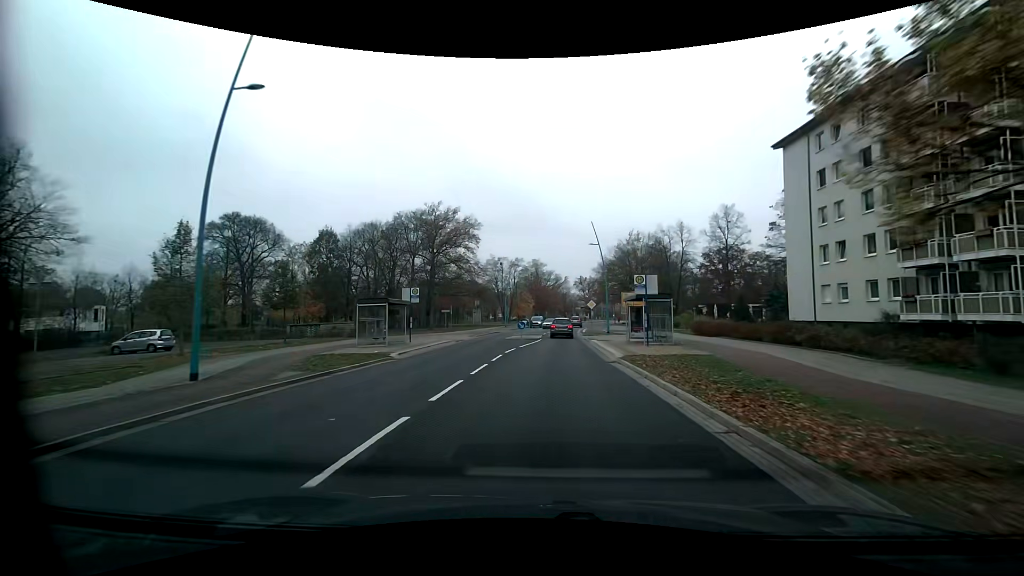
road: tertiary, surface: asphalt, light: Day
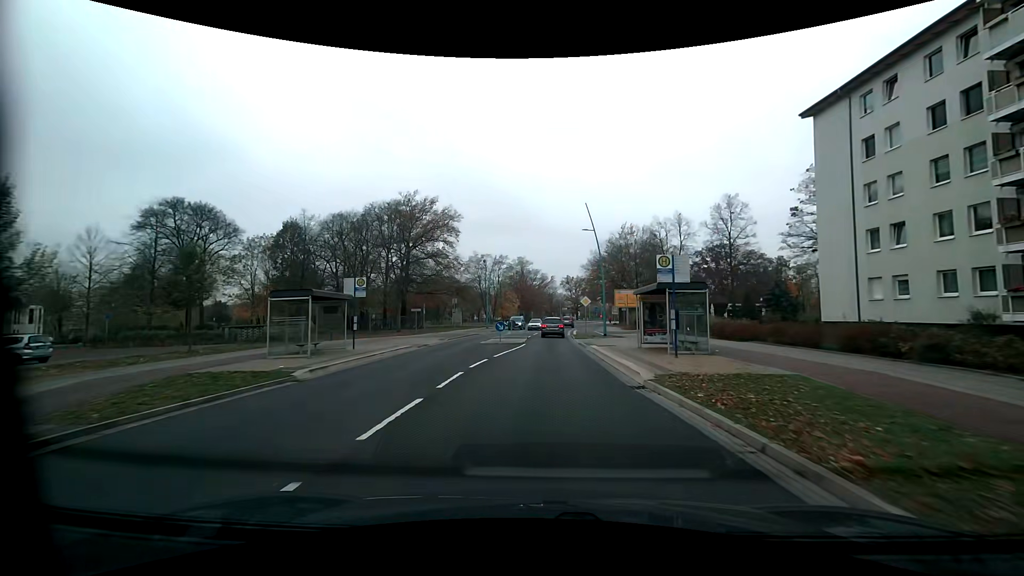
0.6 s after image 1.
(+0.1, +7.4) m; +2°
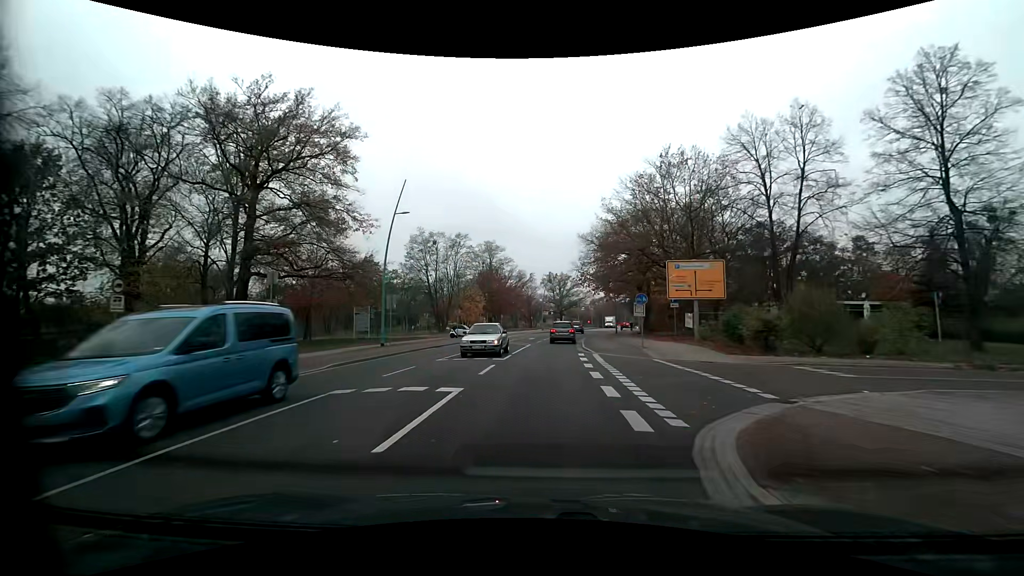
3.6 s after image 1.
(+0.9, +39.2) m; +2°
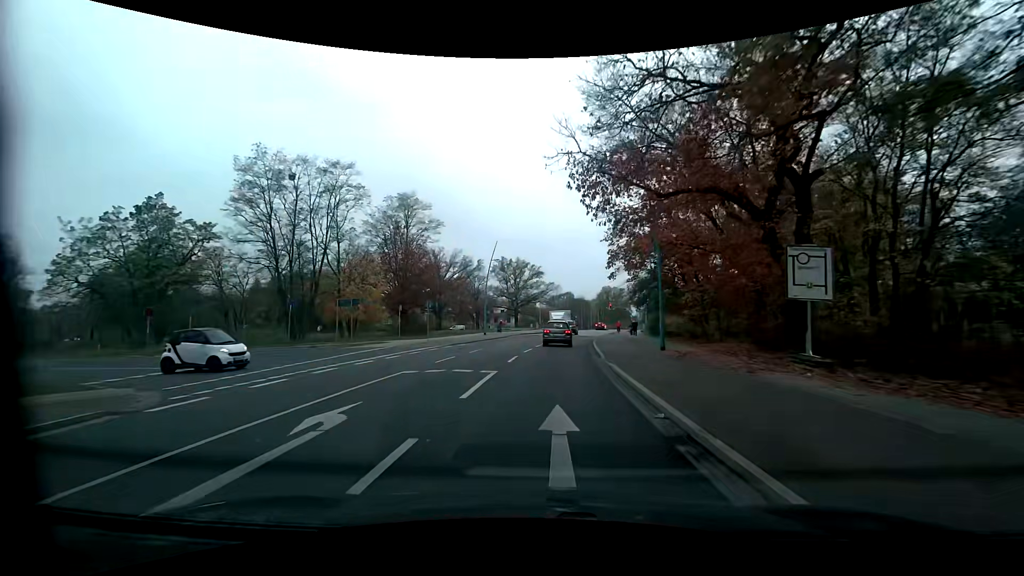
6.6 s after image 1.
(+1.6, +39.4) m; +5°
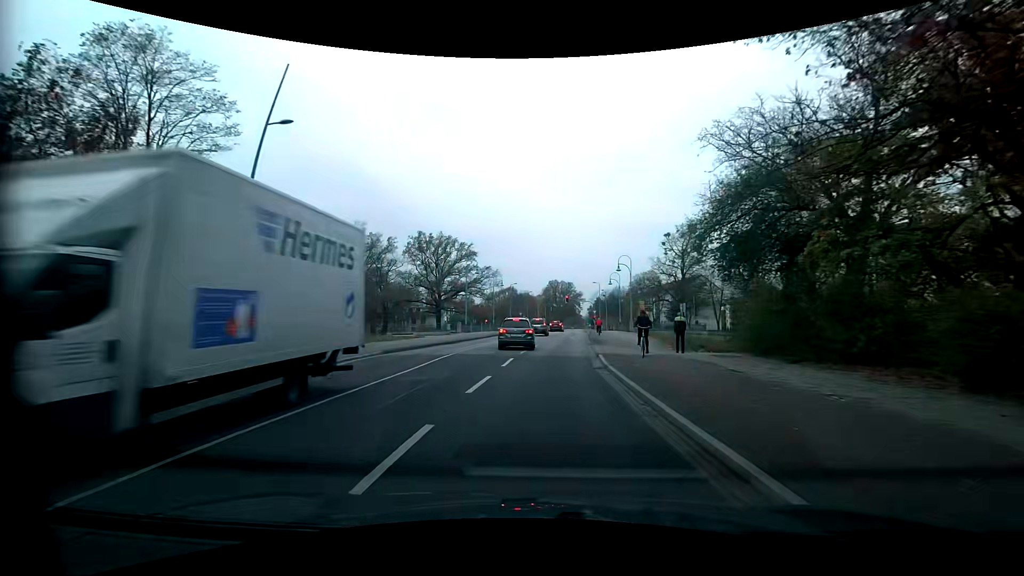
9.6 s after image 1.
(+2.0, +37.0) m; +7°
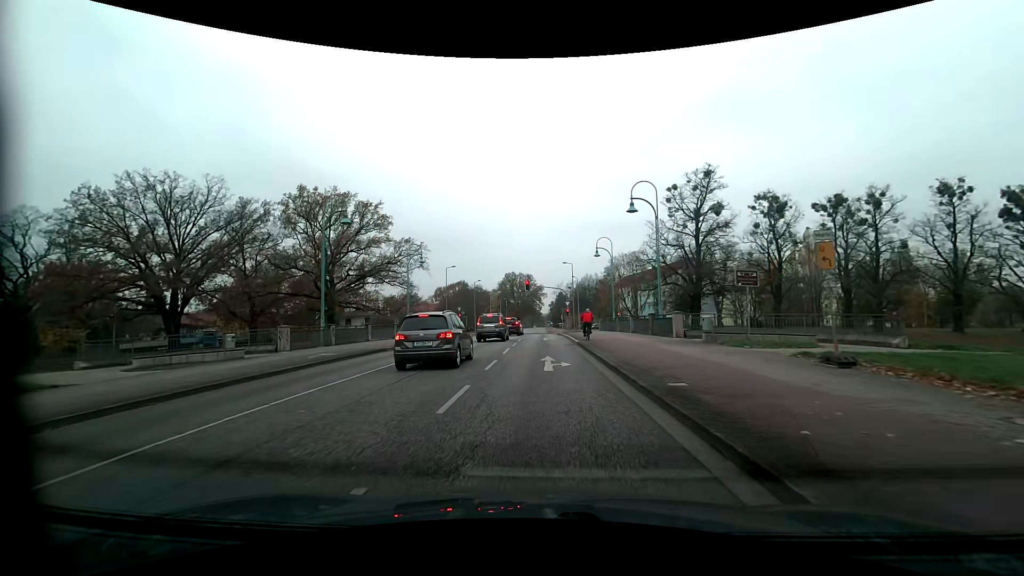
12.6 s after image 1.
(+1.4, +32.0) m; +5°
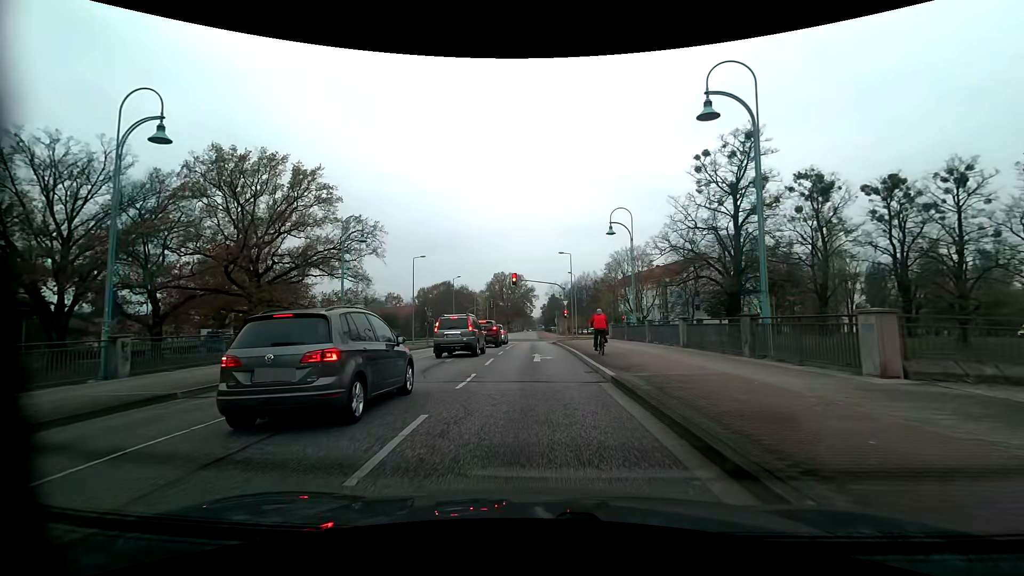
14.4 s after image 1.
(+0.1, +14.7) m; +1°
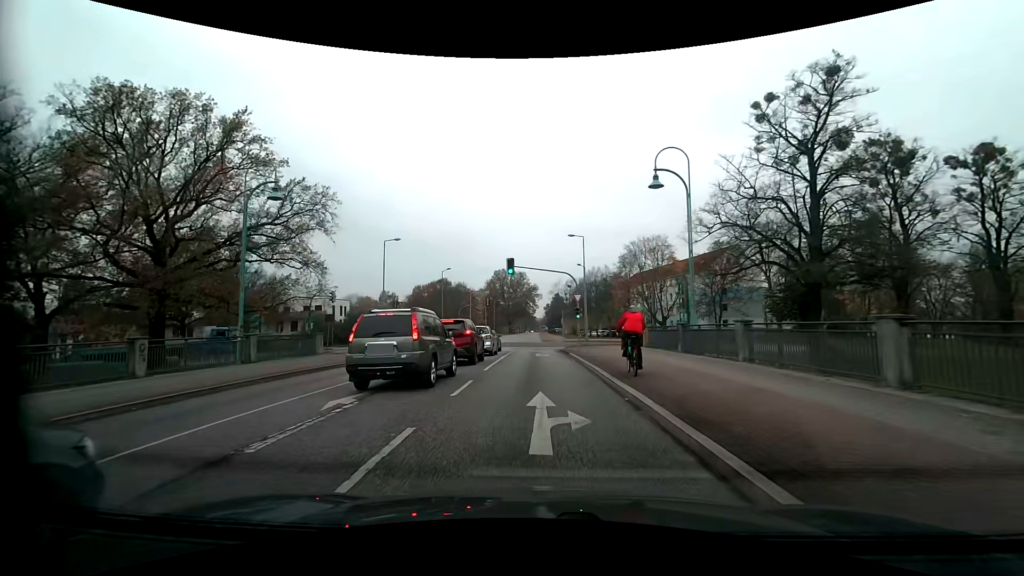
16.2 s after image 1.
(-0.1, +12.7) m; 0°
(0, +10) (0, +20) (0, +30) (0, +40) (0, +50) (-1, +60) (-1, +70) (-1, +80) (-2, +90) (-2, +100) m
